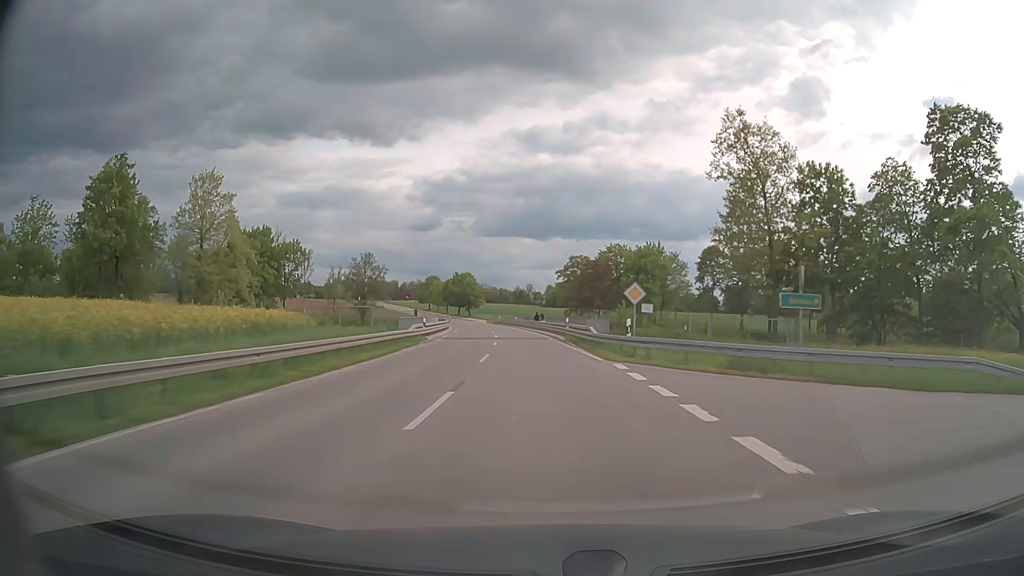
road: secondary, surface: asphalt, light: Day
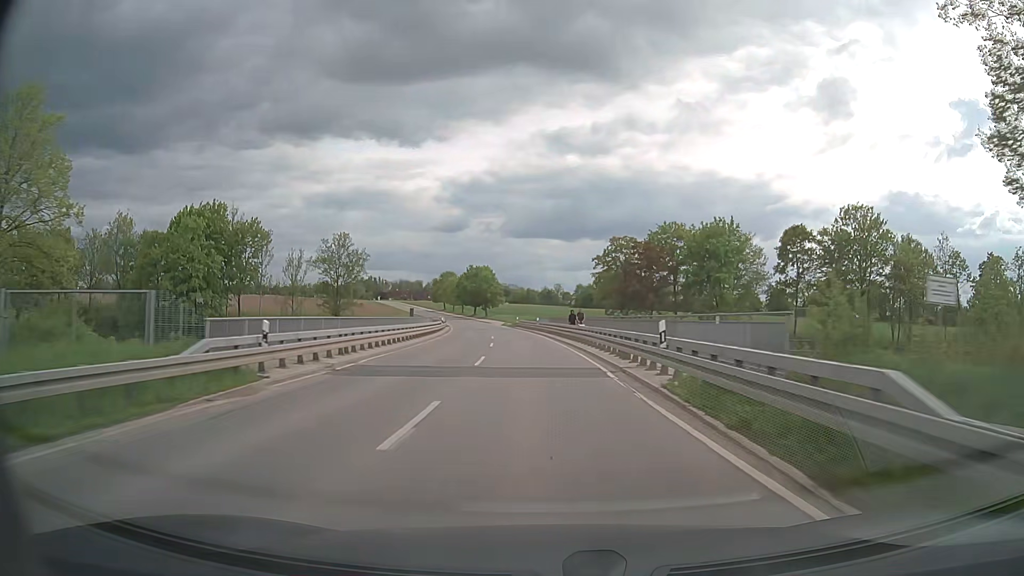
(-0.6, +26.0) m; -2°
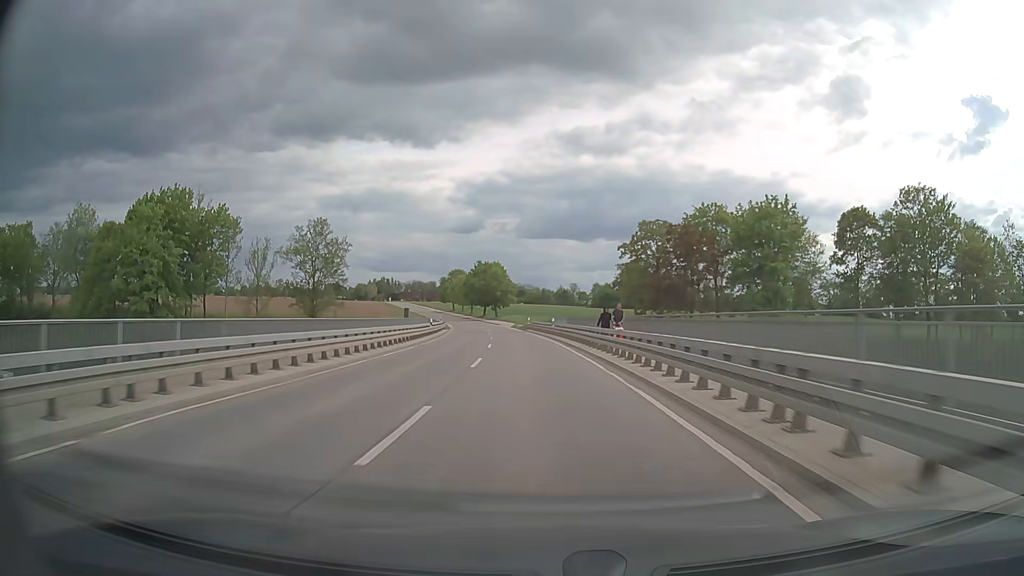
(-0.1, +13.0) m; -1°
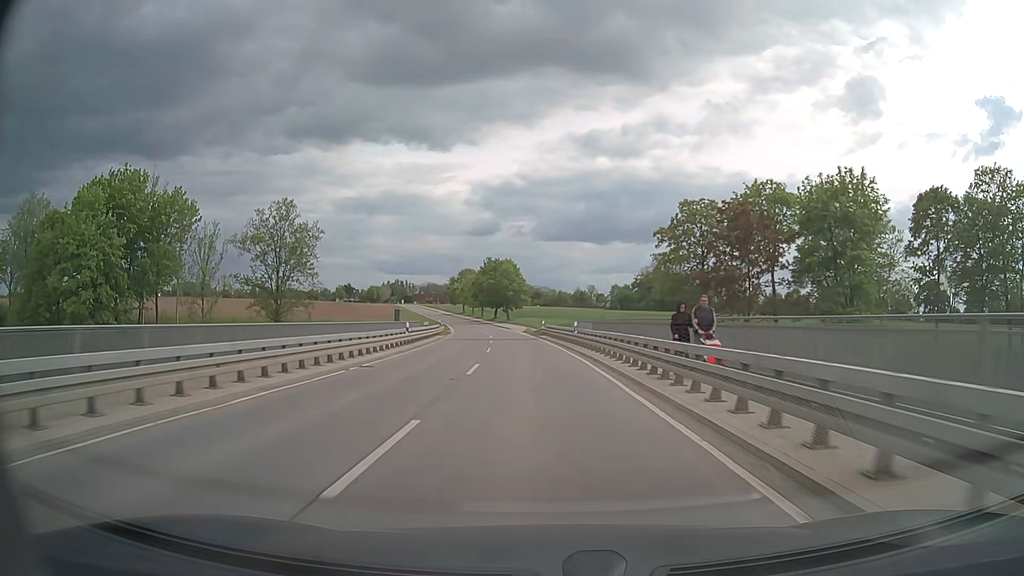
(-0.2, +12.9) m; -1°
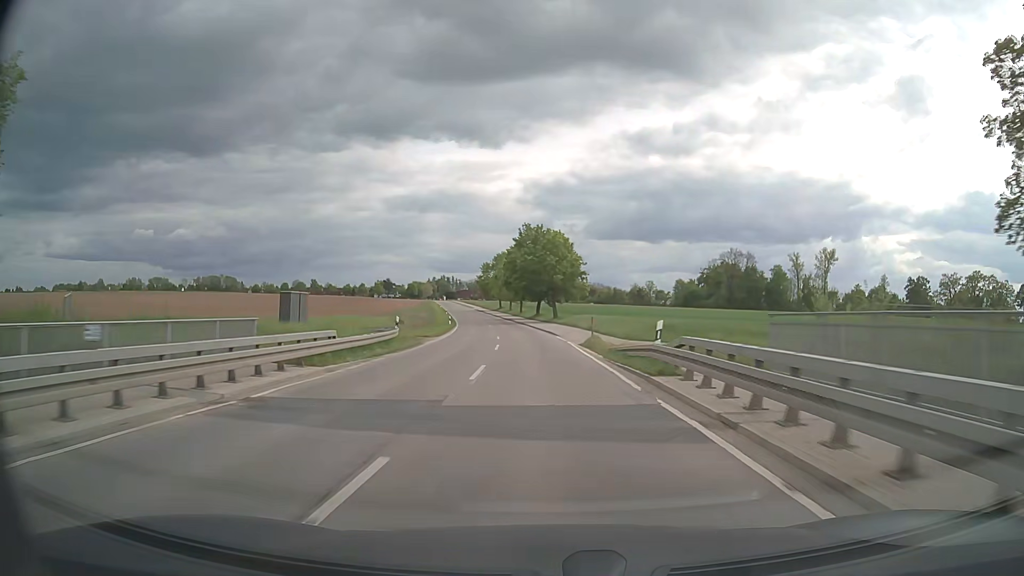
(-1.7, +38.8) m; -5°
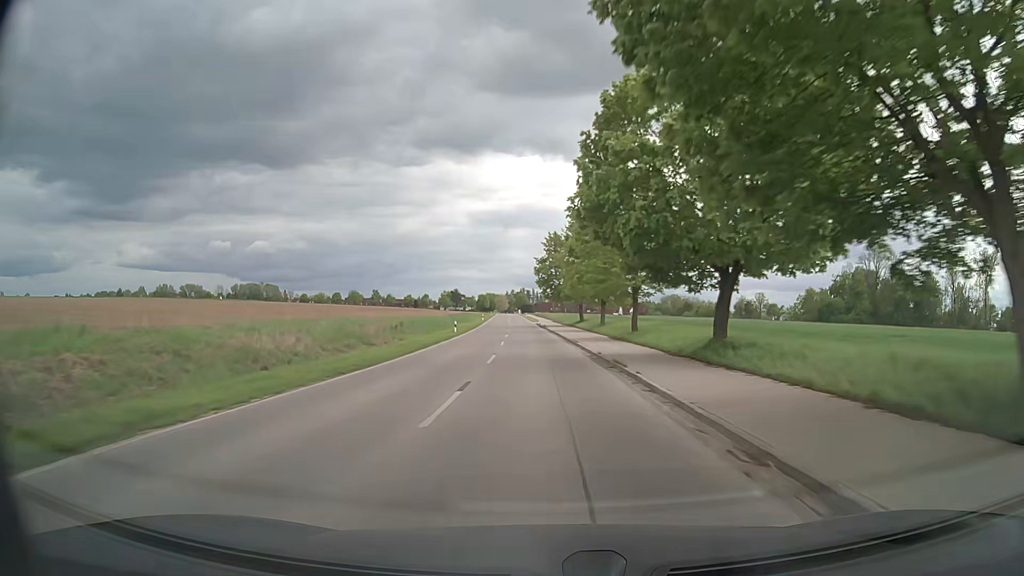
(-3.9, +65.6) m; -7°
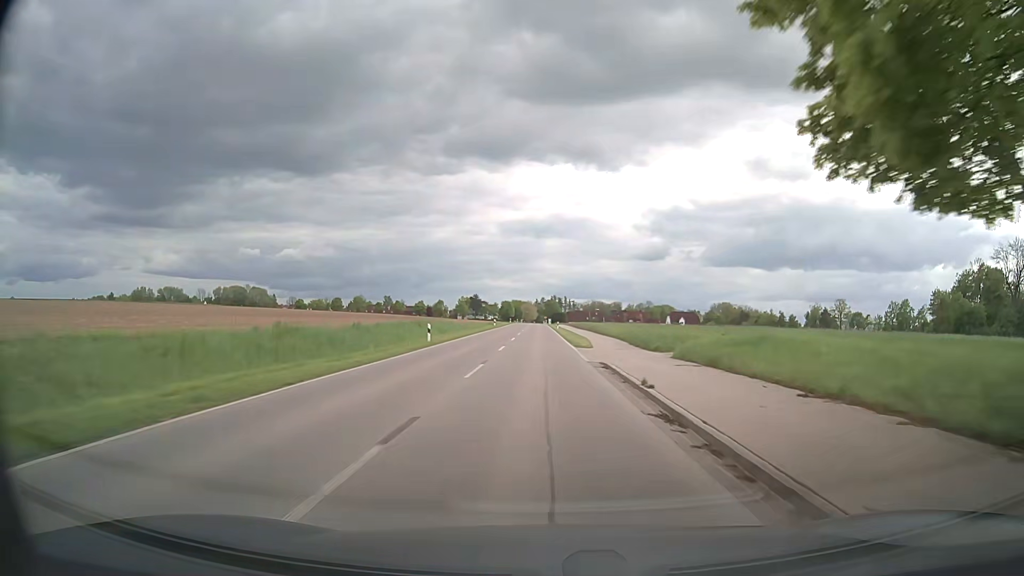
(-2.1, +65.9) m; -3°
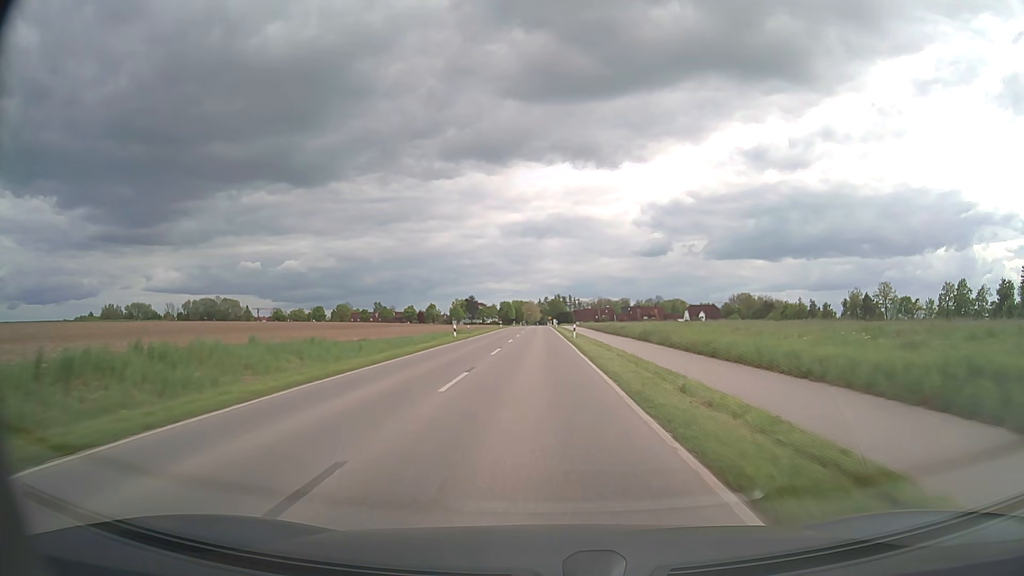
(-0.2, +39.1) m; 0°
(0, +10) (0, +20) (0, +30) (0, +40) (0, +50) (-1, +60) (-1, +70) (-1, +80) (-1, +90) (-1, +100) m
